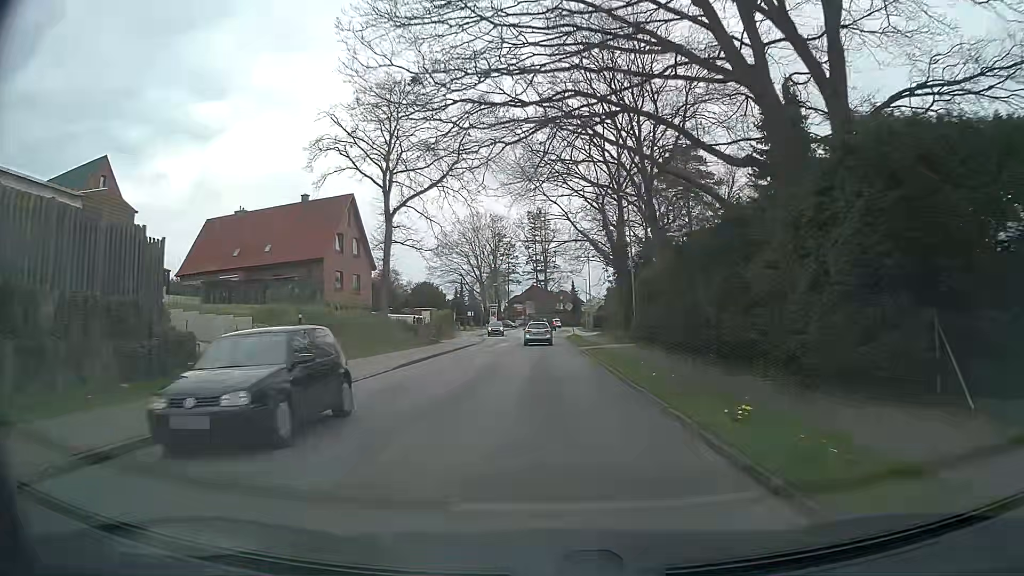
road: tertiary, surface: asphalt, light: Day
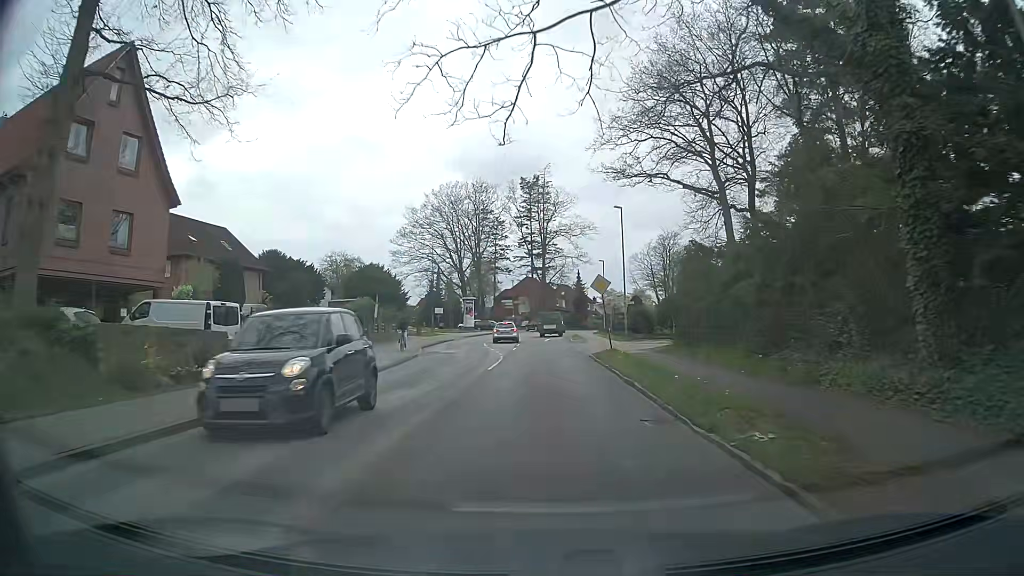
(+0.1, +34.7) m; 0°
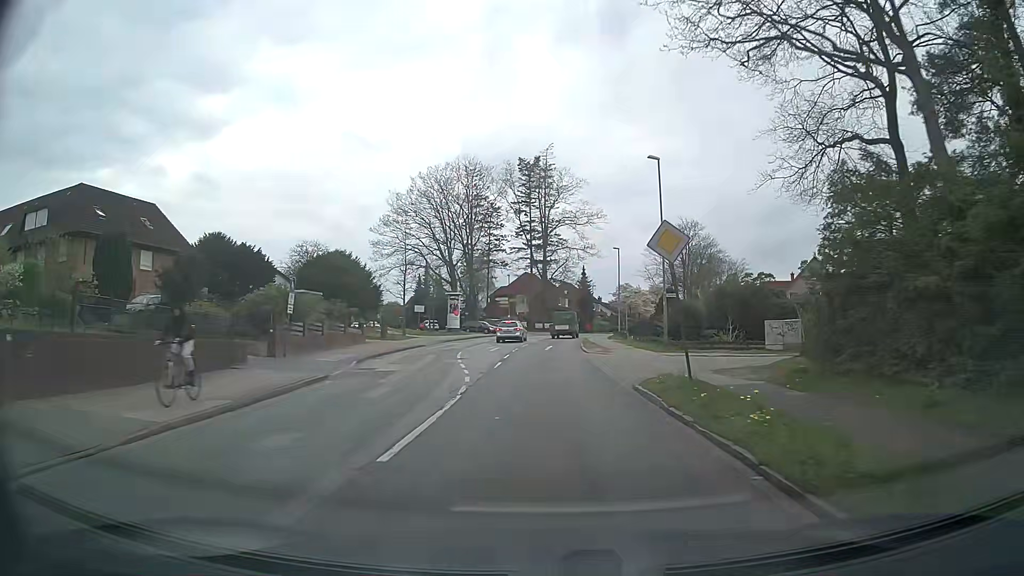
(+0.1, +14.2) m; +1°
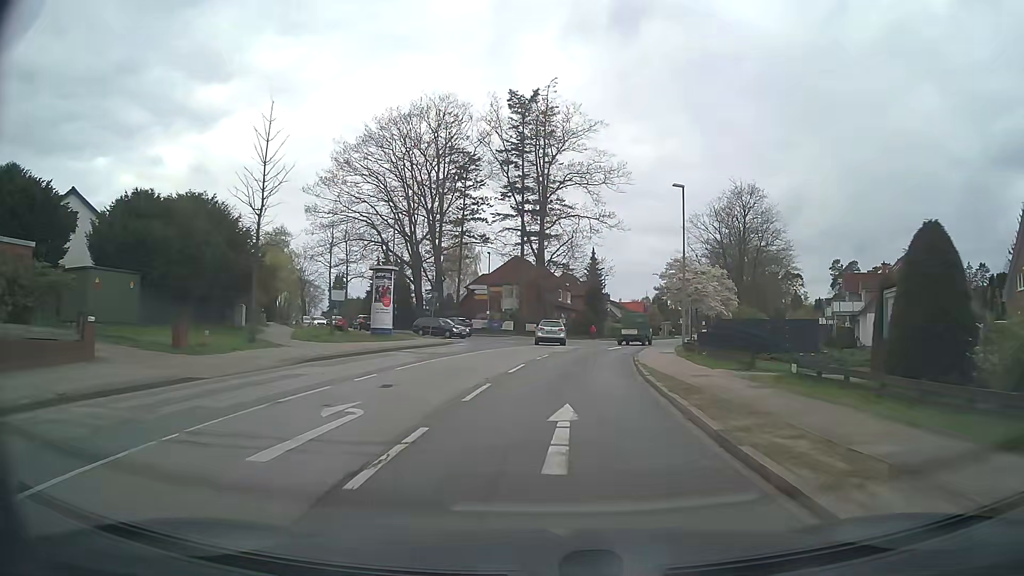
(0.0, +28.6) m; +1°
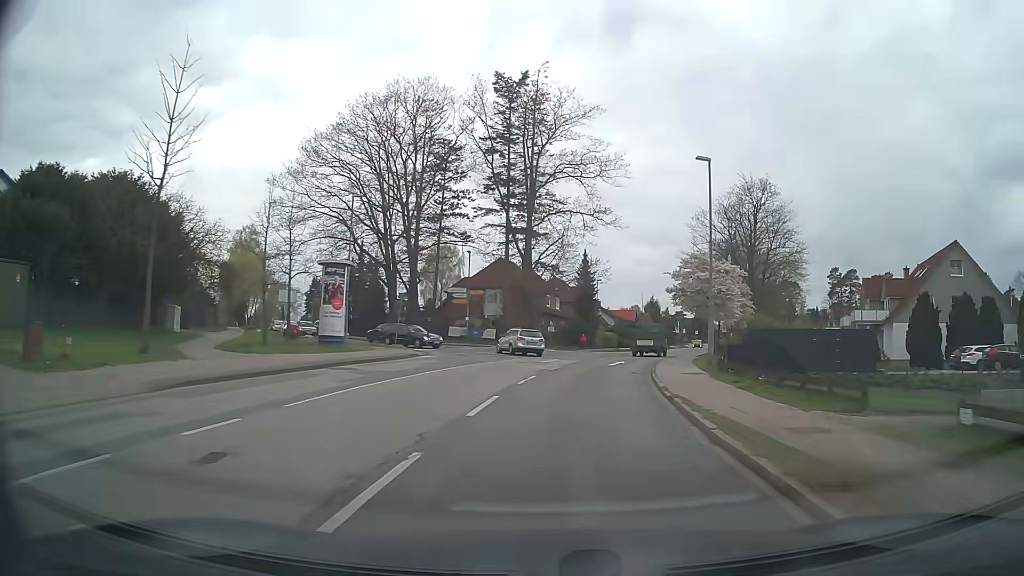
(0.0, +7.1) m; +1°
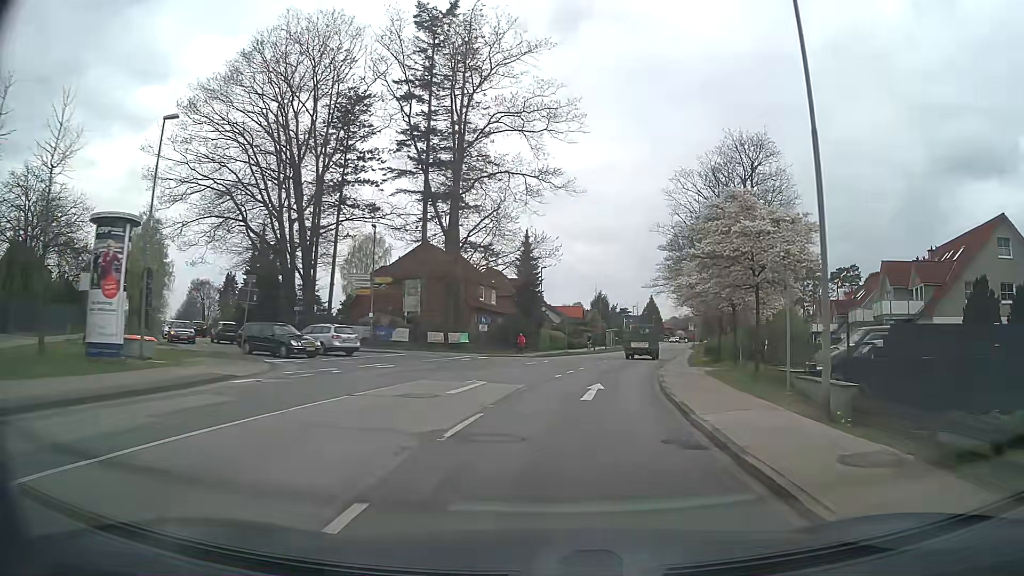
(+0.5, +14.1) m; +5°
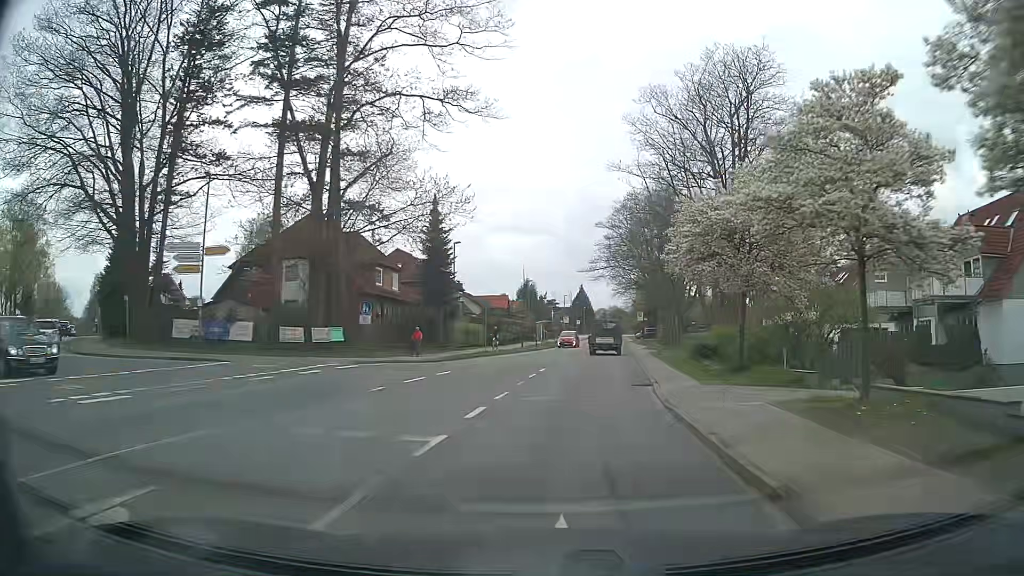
(+0.8, +13.9) m; +6°
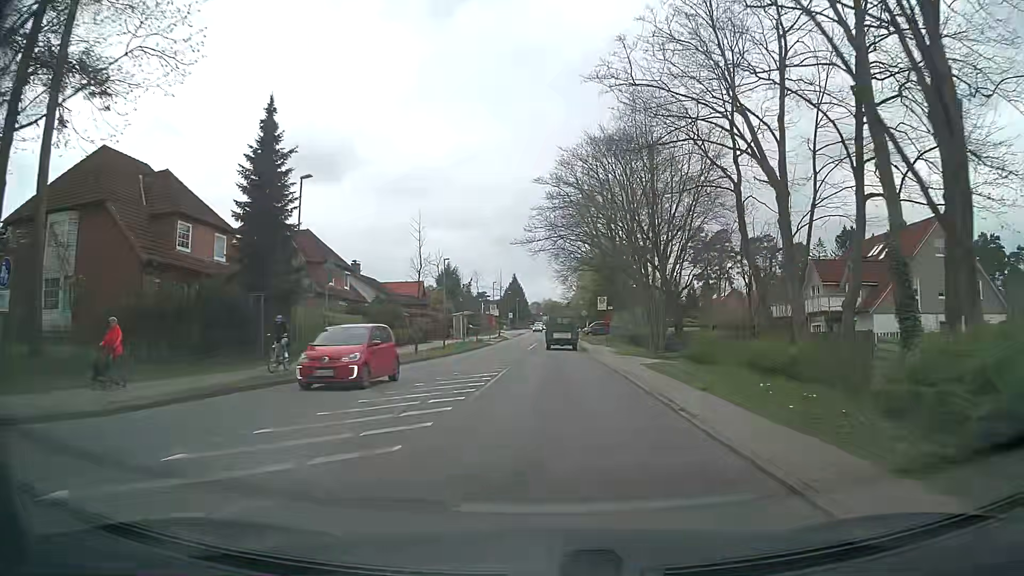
(+1.1, +21.0) m; +6°
(0, +10) (0, +20) (+1, +30) (+1, +40) (+1, +50) (+1, +60) (+2, +70) (+2, +80) (+2, +90) (+2, +100) m
